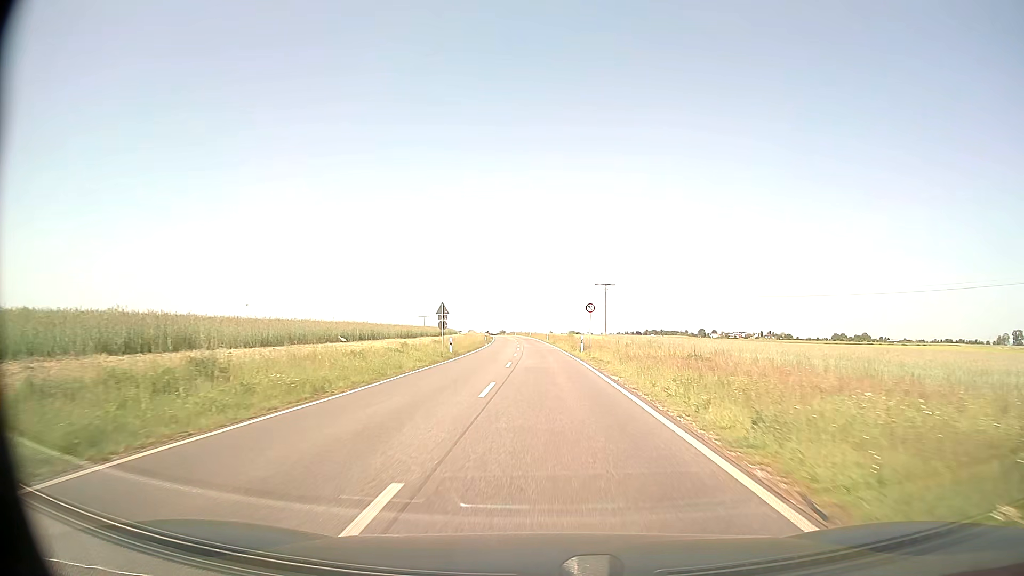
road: secondary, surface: asphalt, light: Day
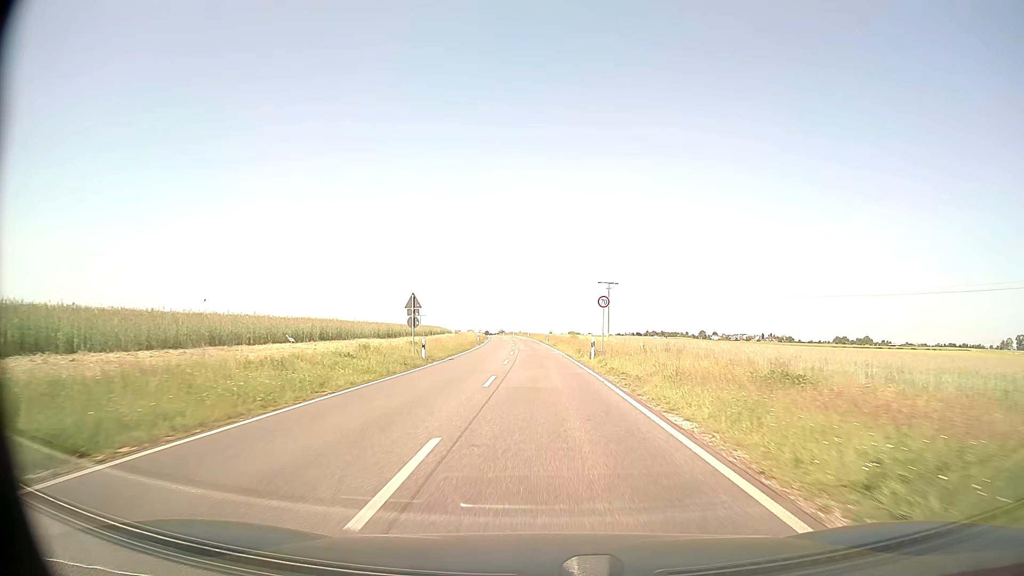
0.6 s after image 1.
(0.0, +9.4) m; 0°
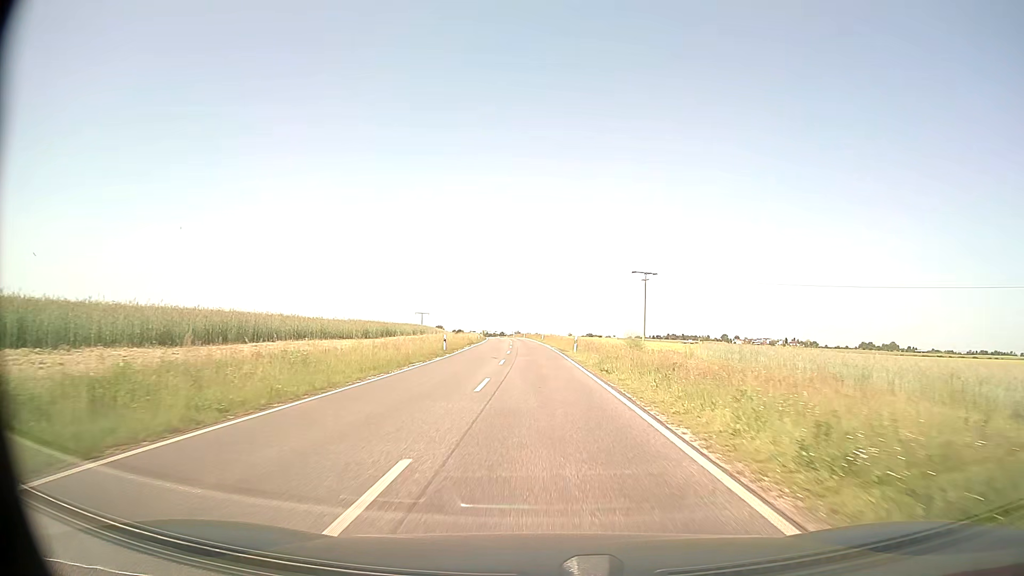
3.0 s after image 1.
(-0.4, +37.7) m; -1°
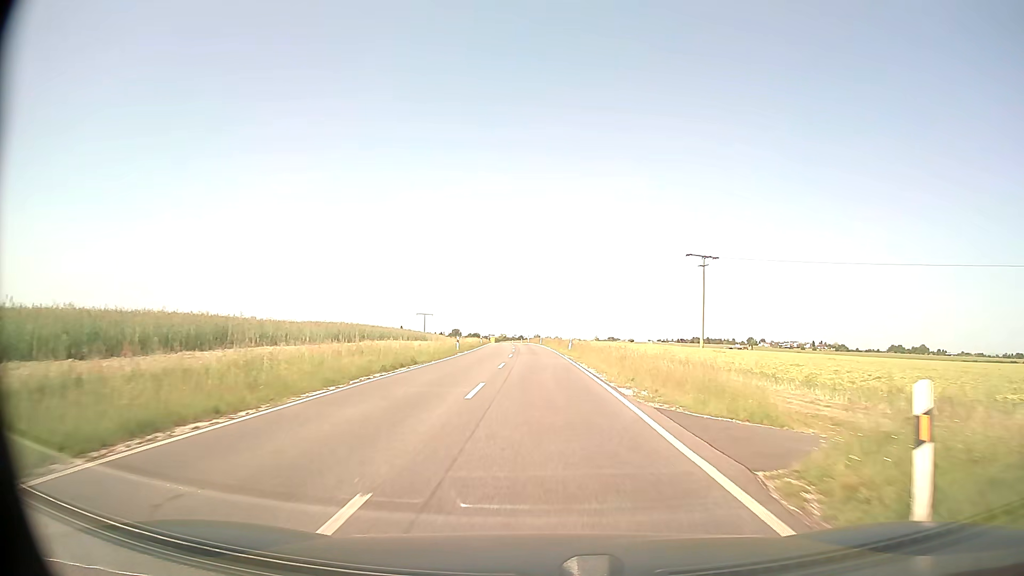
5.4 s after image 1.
(-0.5, +37.6) m; -2°
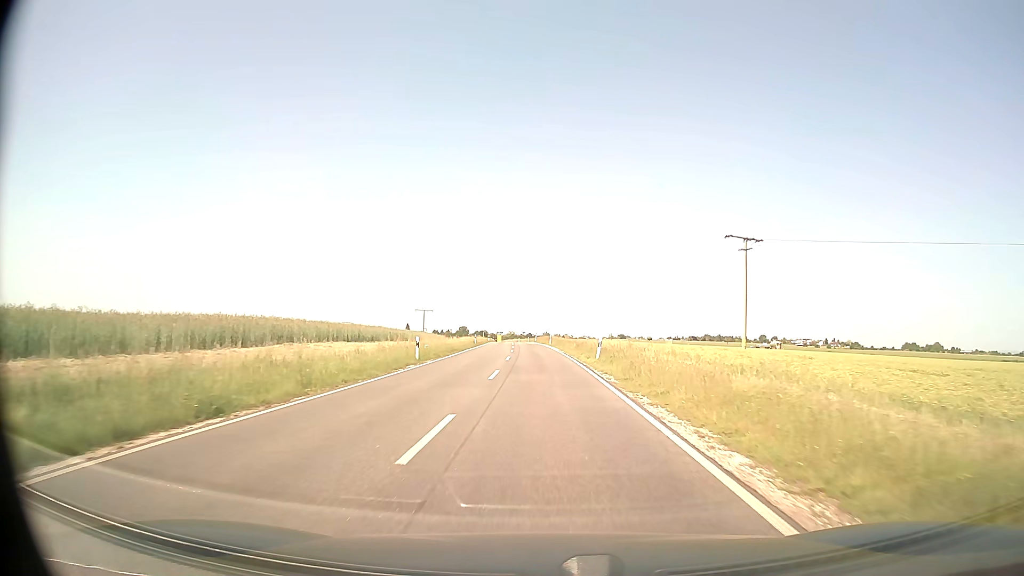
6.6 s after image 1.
(-0.1, +18.8) m; -1°
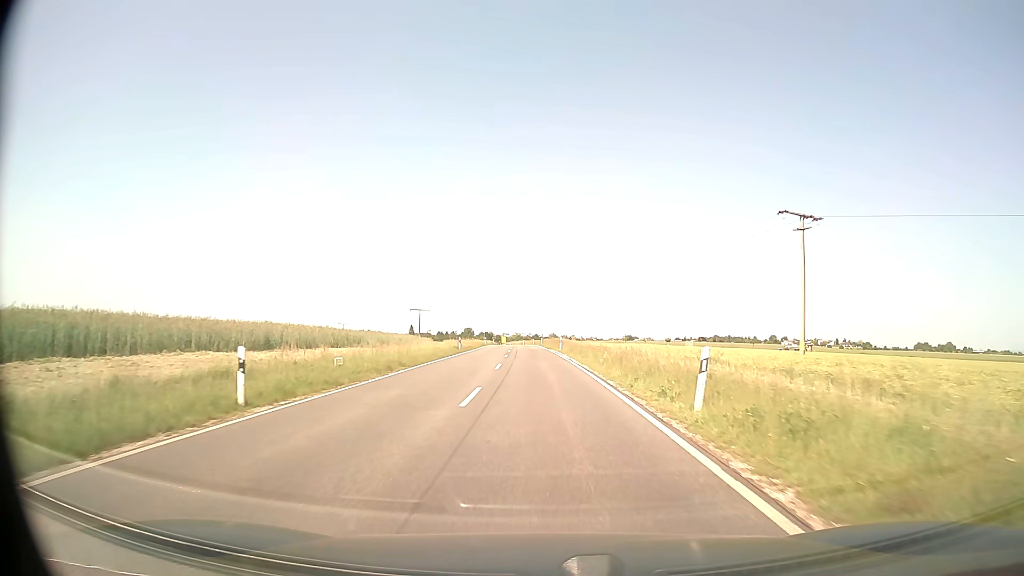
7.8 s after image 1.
(-0.1, +18.9) m; -1°
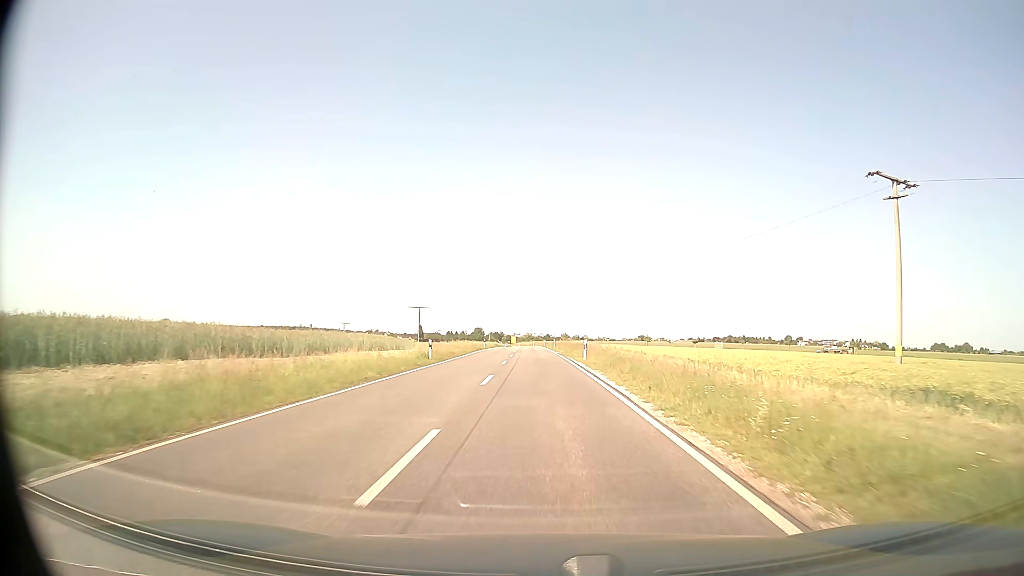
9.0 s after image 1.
(-0.2, +18.9) m; -1°
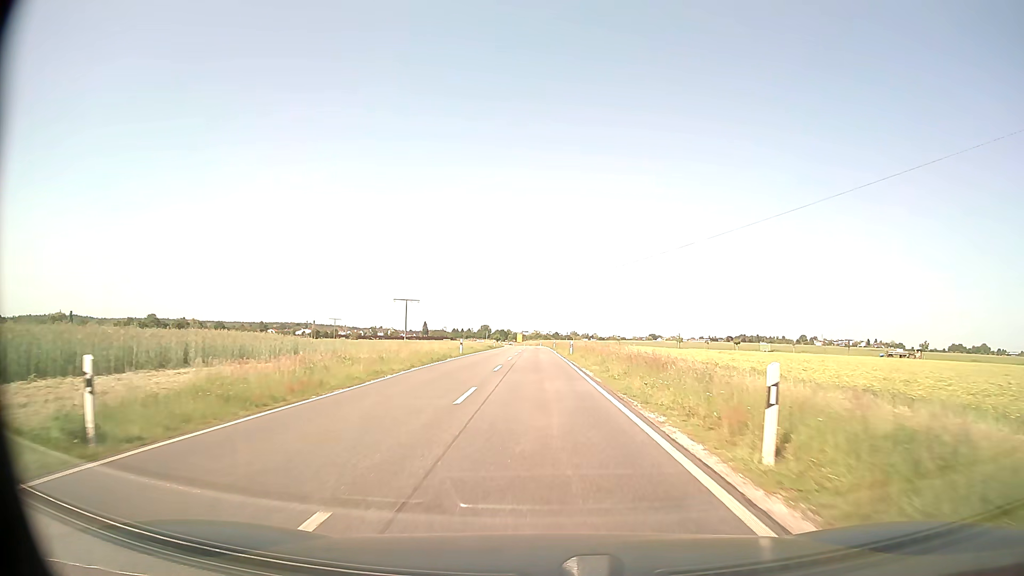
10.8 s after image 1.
(-0.2, +28.4) m; -1°
(0, +10) (0, +20) (0, +30) (0, +40) (0, +50) (0, +60) (-1, +70) (-1, +80) (-1, +90) (-1, +100) m
